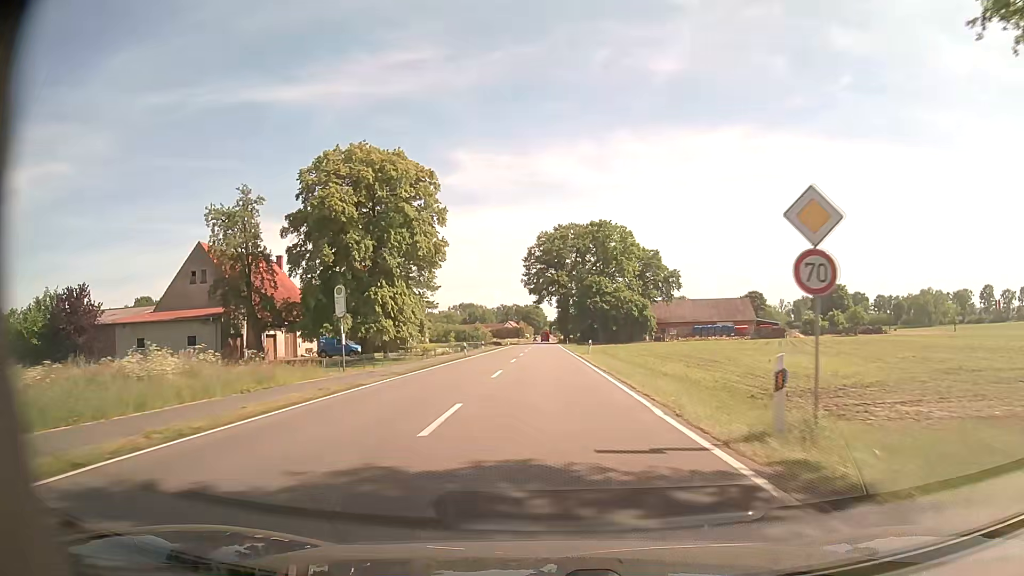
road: tertiary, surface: asphalt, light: Day
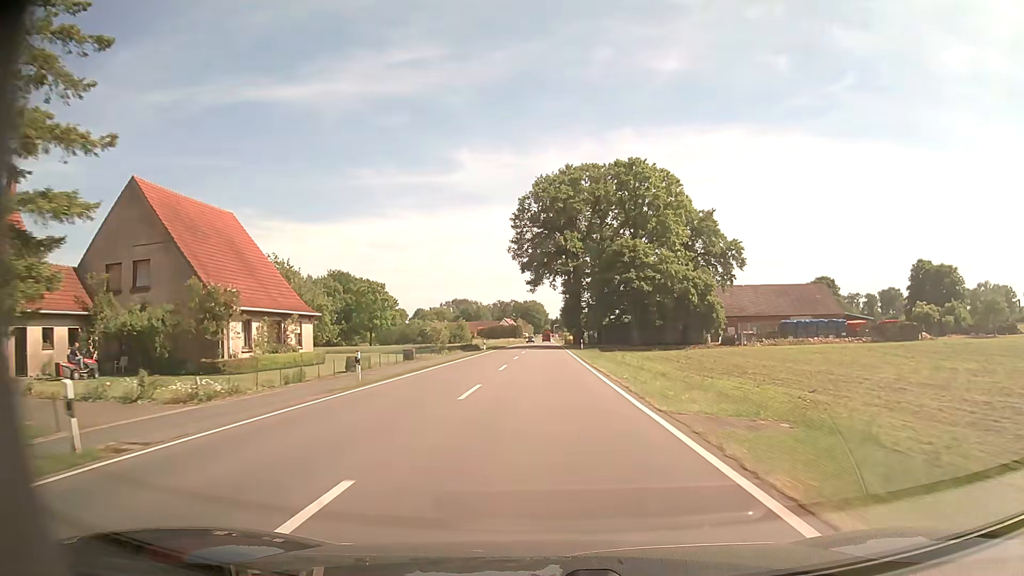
(-0.1, +43.2) m; 0°
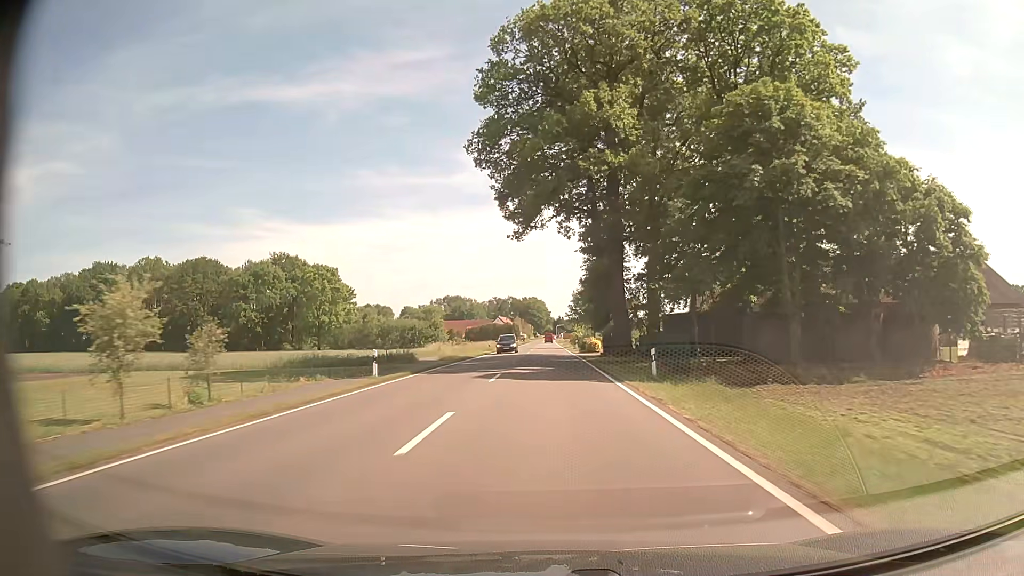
(-0.2, +43.2) m; 0°
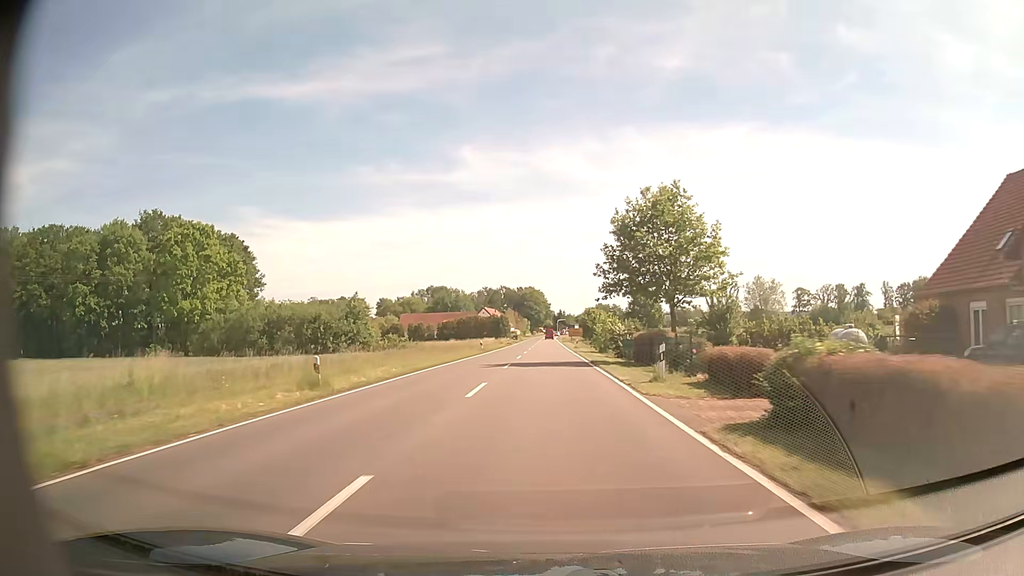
(+0.1, +53.9) m; 0°
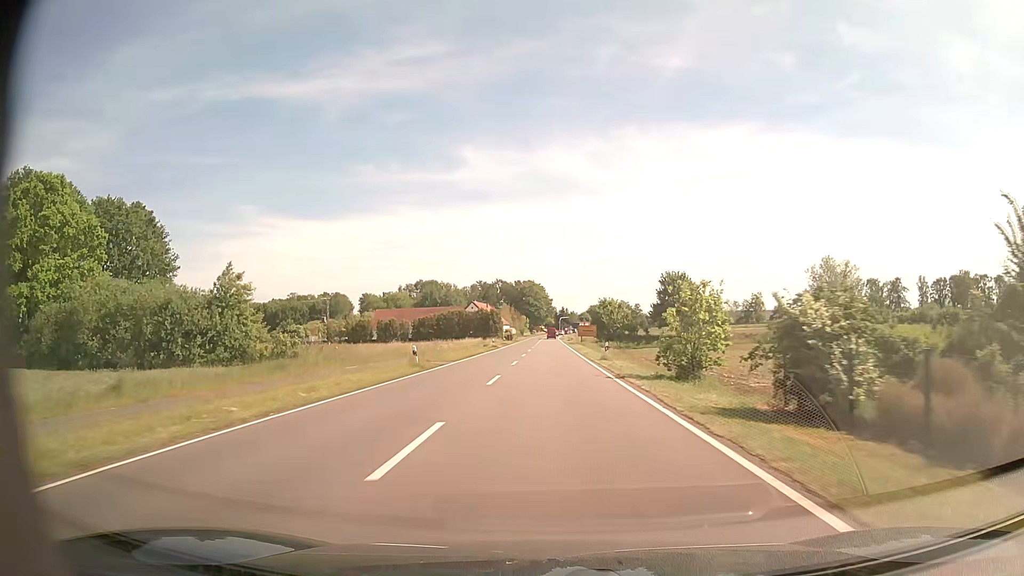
(-0.1, +32.4) m; 0°
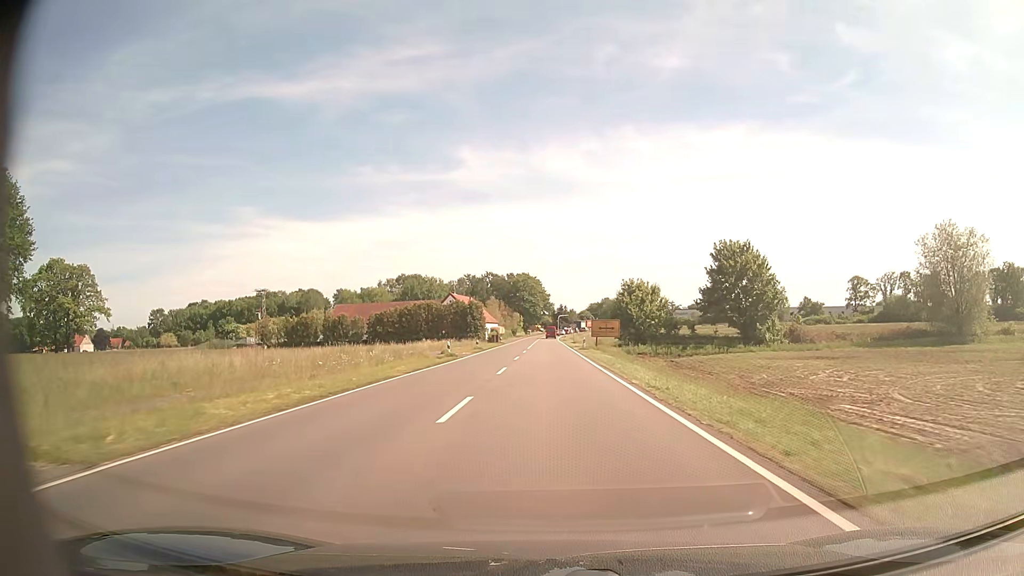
(+0.1, +32.4) m; 0°
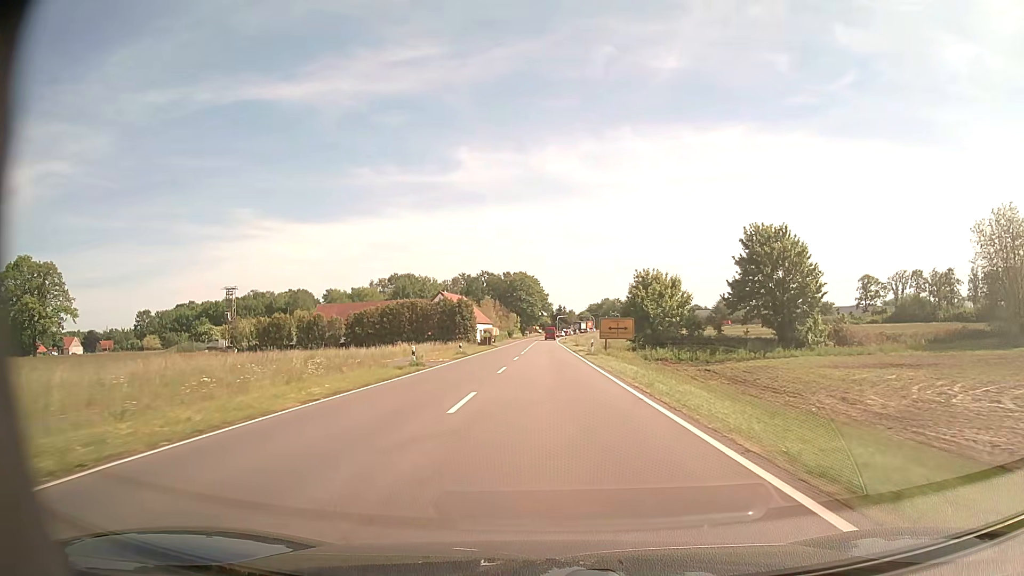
(0.0, +10.8) m; 0°
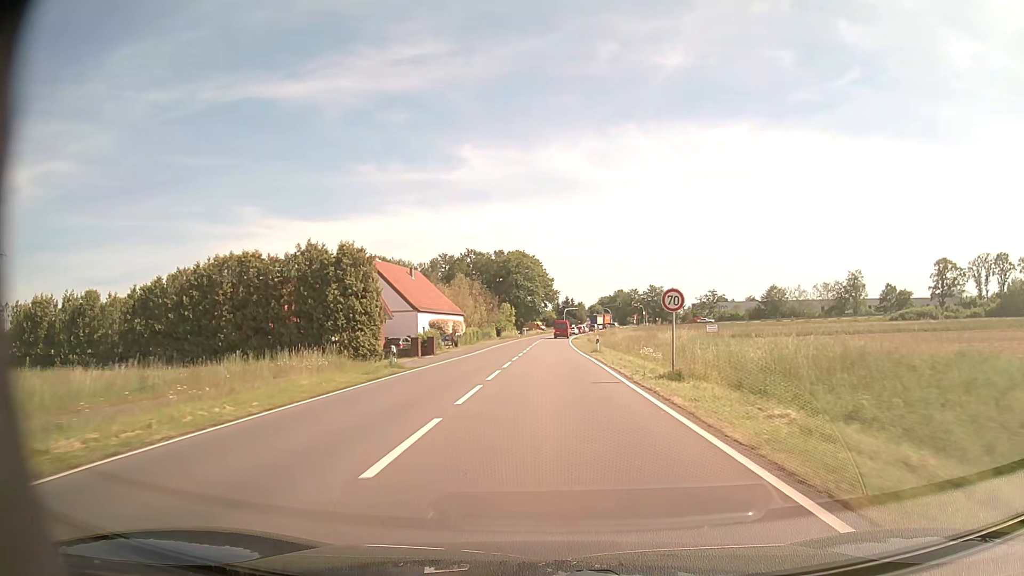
(0.0, +52.4) m; 0°
(0, +10) (0, +20) (0, +30) (0, +40) (0, +50) (0, +60) (0, +70) (+1, +80) (+1, +90) (+2, +100) m
